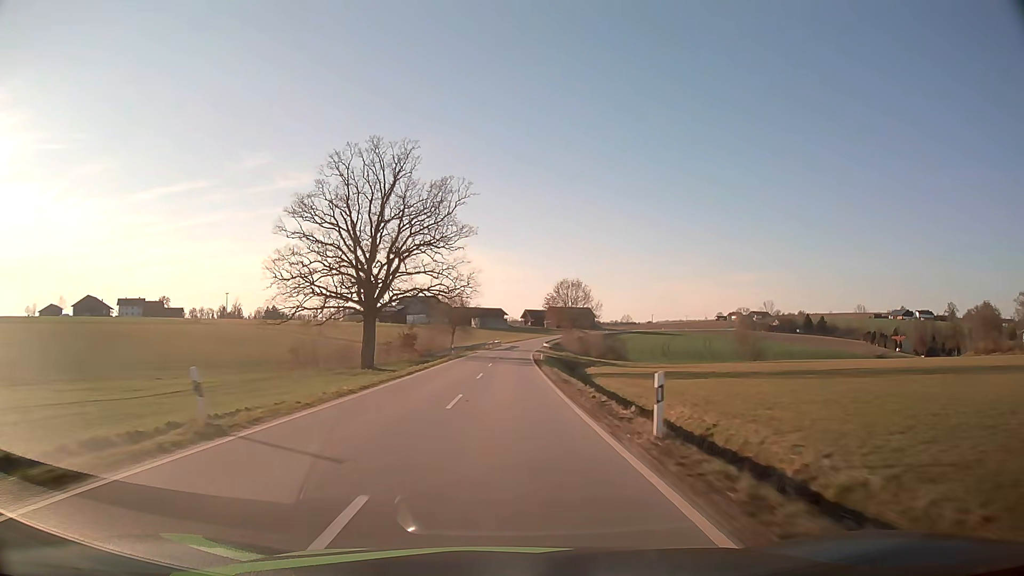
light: Day
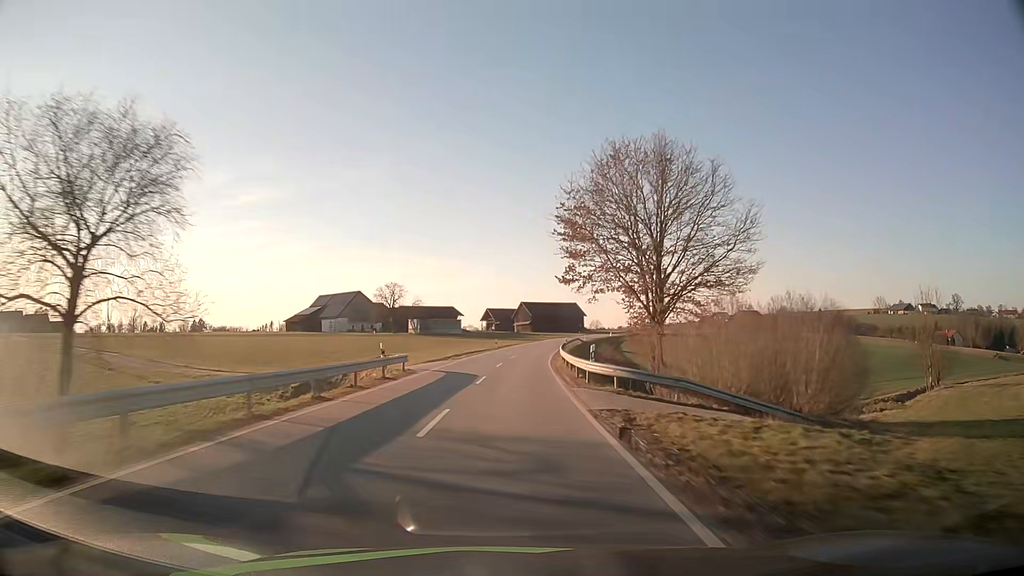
(+1.7, +77.7) m; +3°
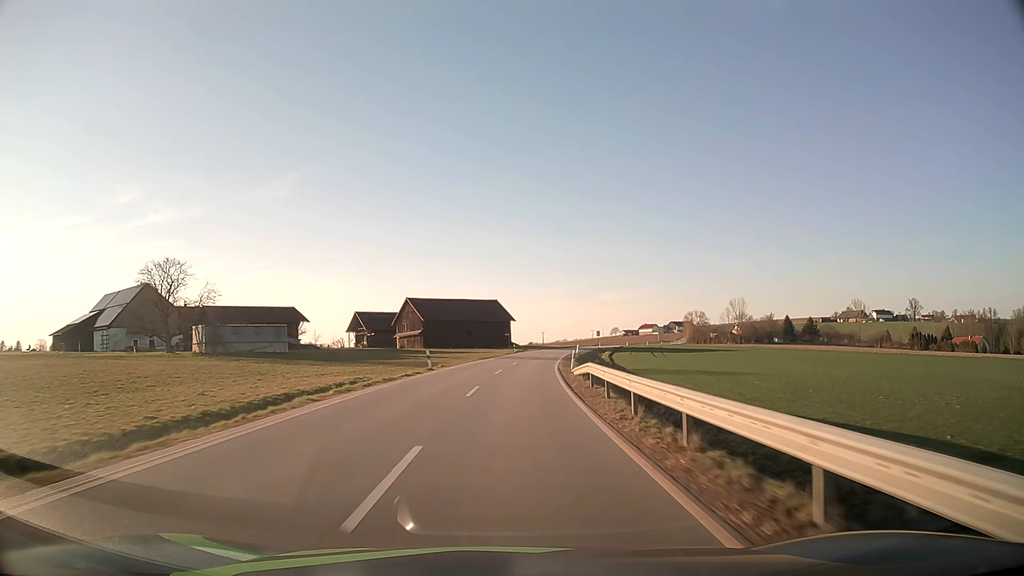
(+4.9, +77.6) m; +8°
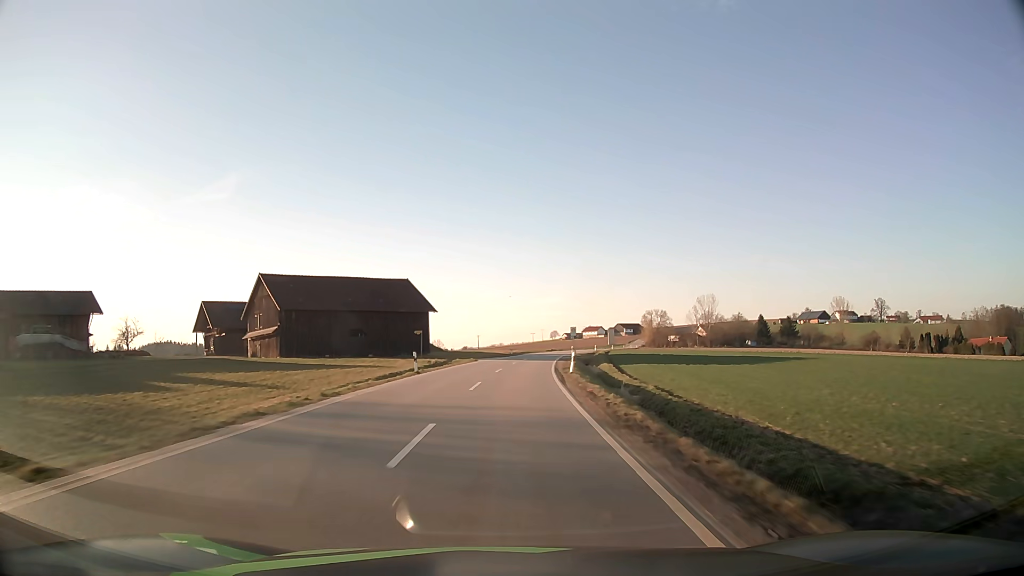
(+2.1, +46.1) m; +5°
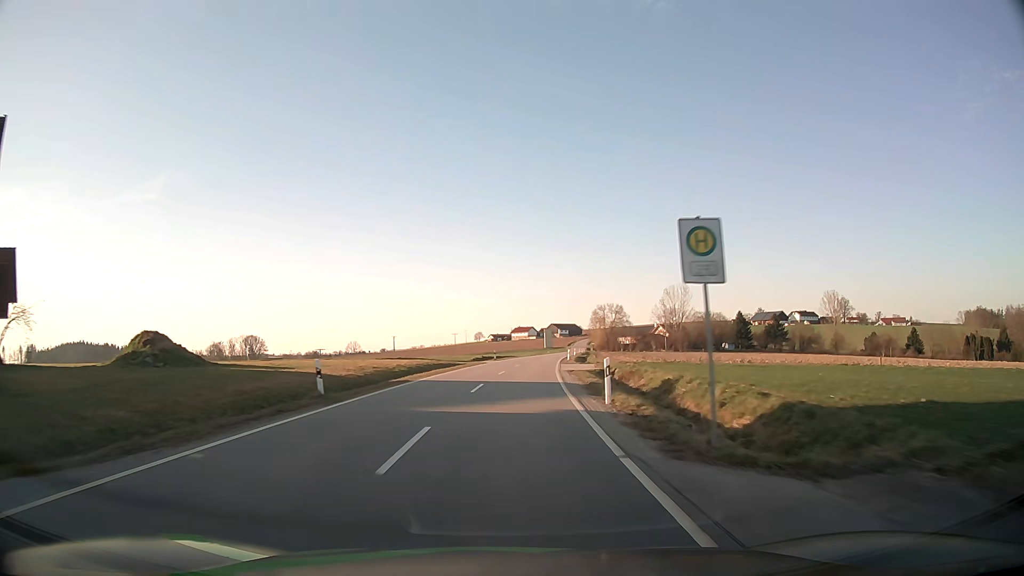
(+3.4, +61.1) m; +6°
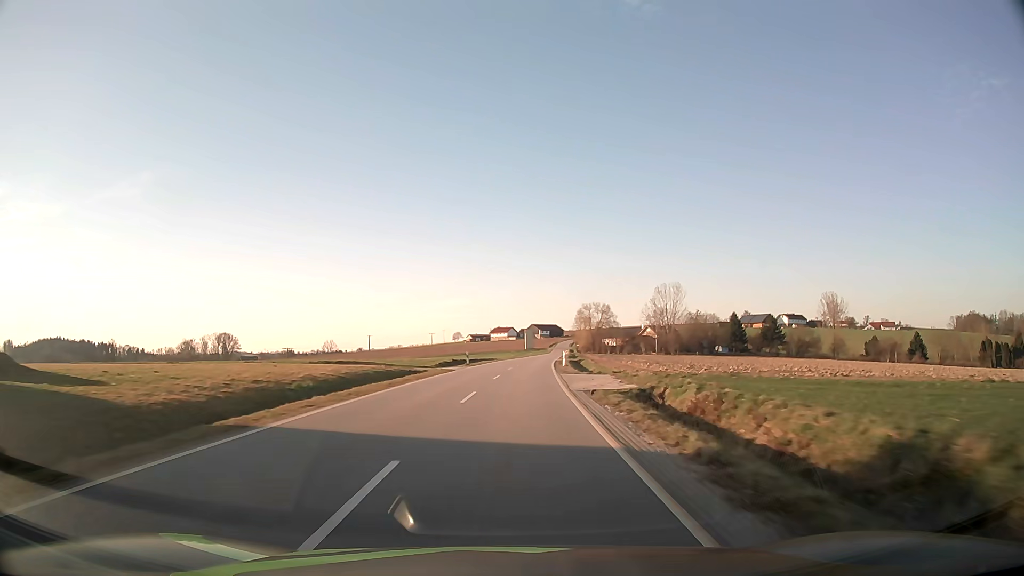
(+0.2, +15.3) m; +2°
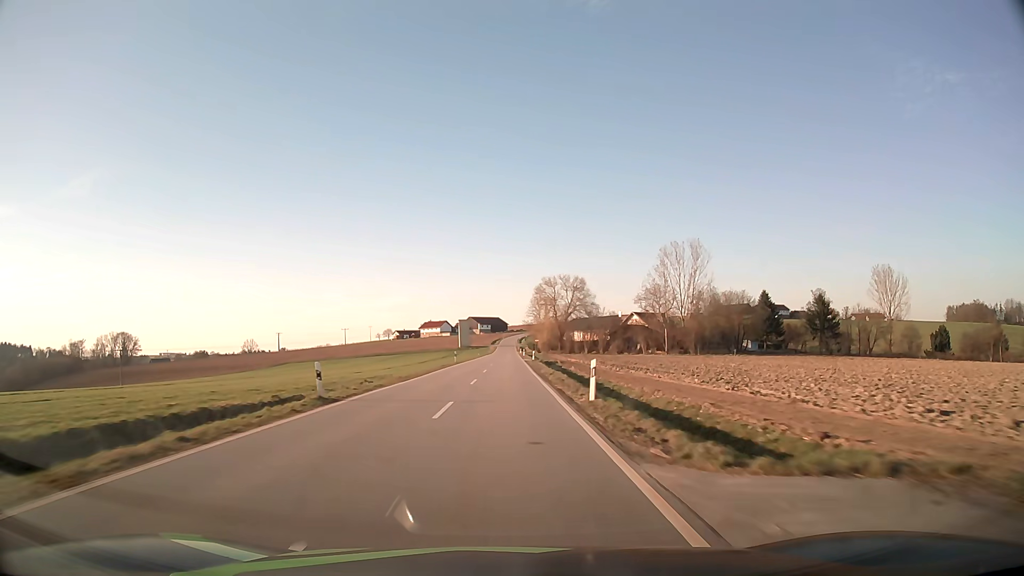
(+4.5, +76.3) m; +5°
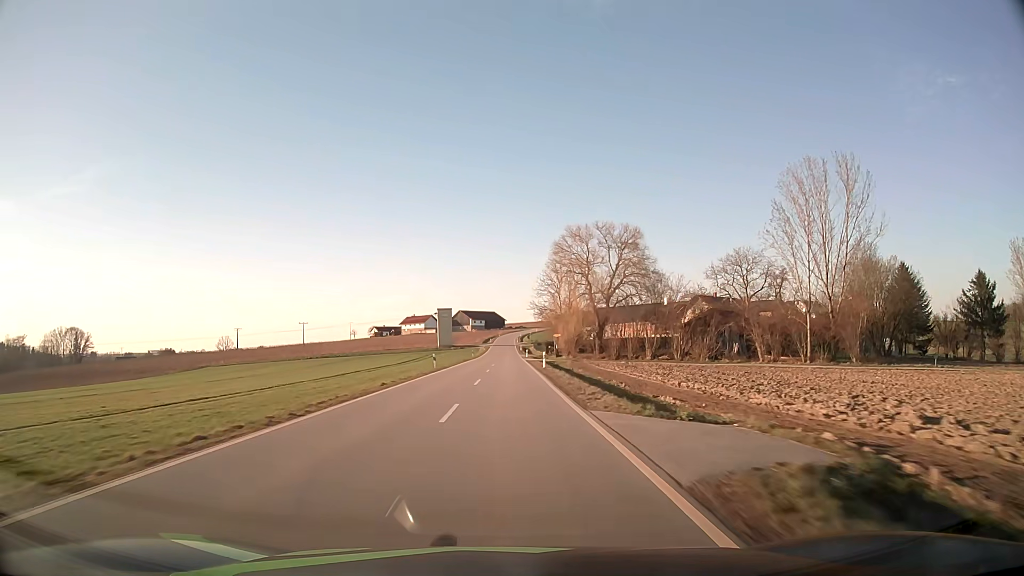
(+0.1, +61.7) m; 0°
(0, +10) (0, +20) (0, +30) (0, +40) (0, +50) (0, +60) (0, +70) (0, +80) (0, +90) (+1, +100) m
